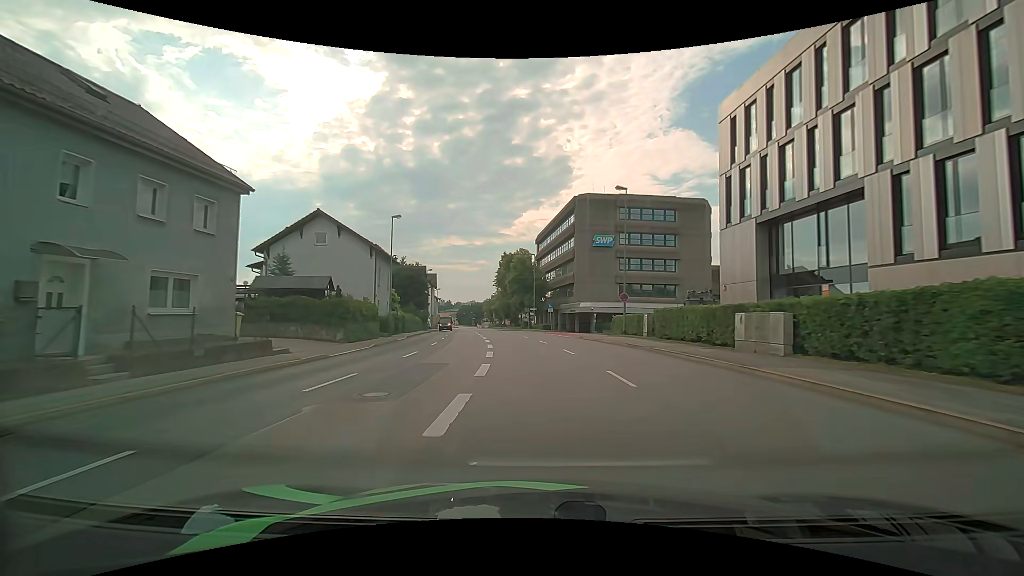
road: primary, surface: asphalt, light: Day
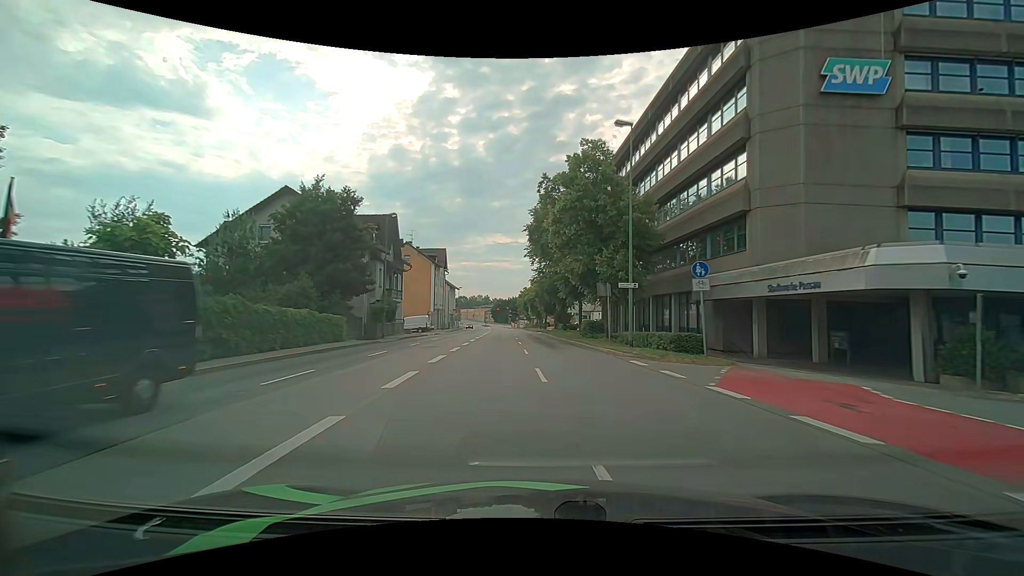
(-2.7, +43.8) m; -5°
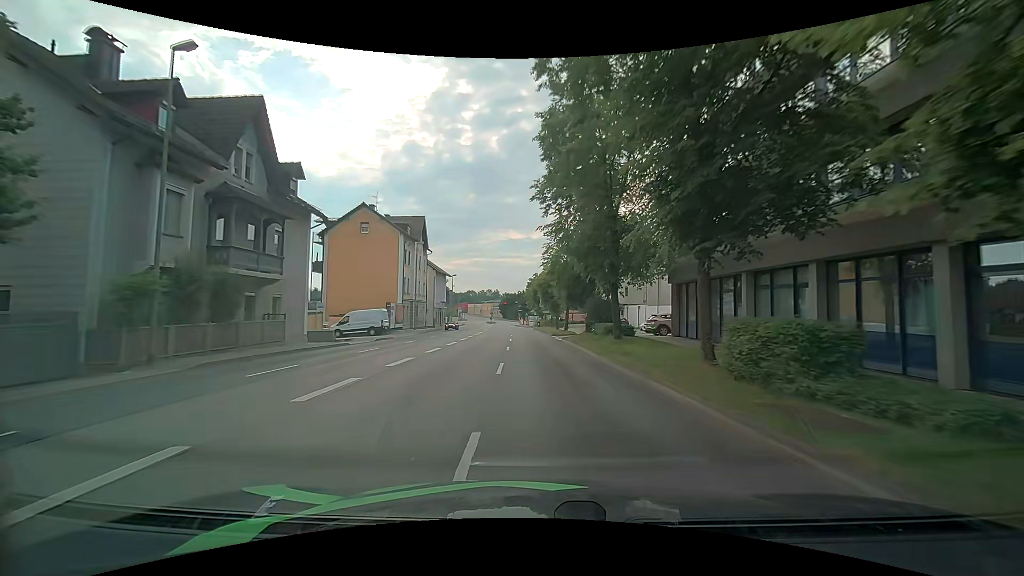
(-0.2, +25.7) m; -1°
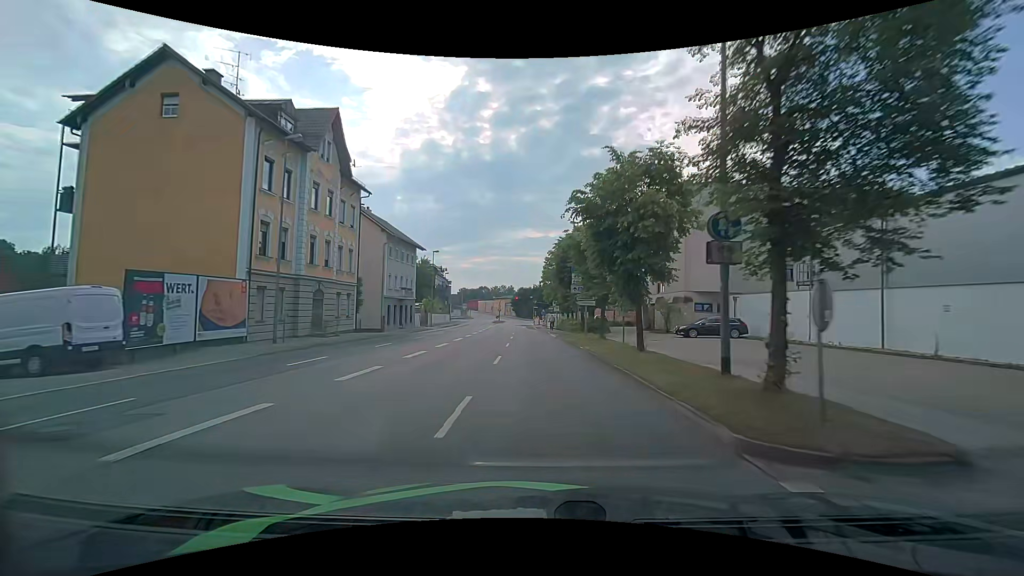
(-1.0, +33.4) m; -2°
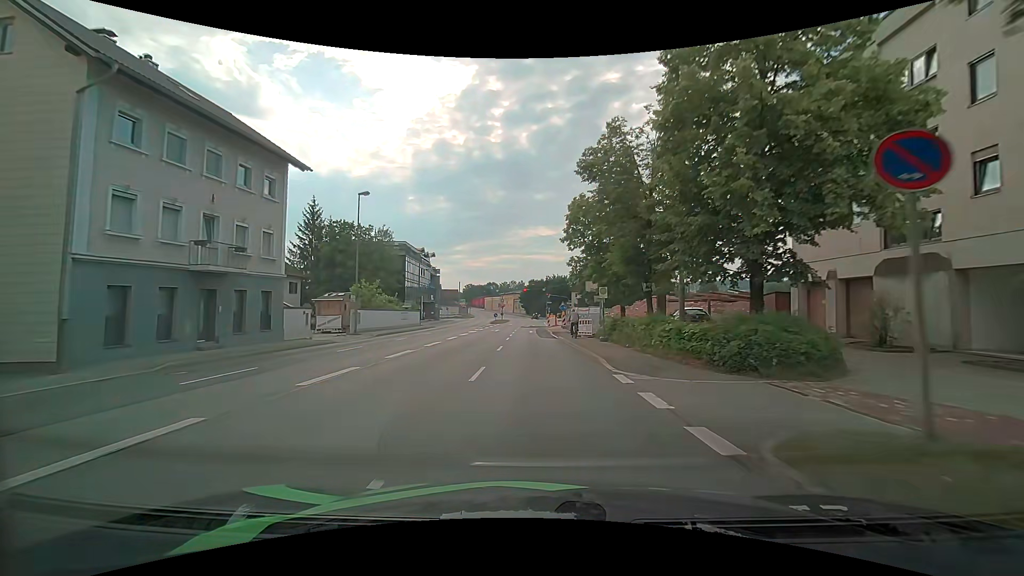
(-0.5, +31.4) m; -1°
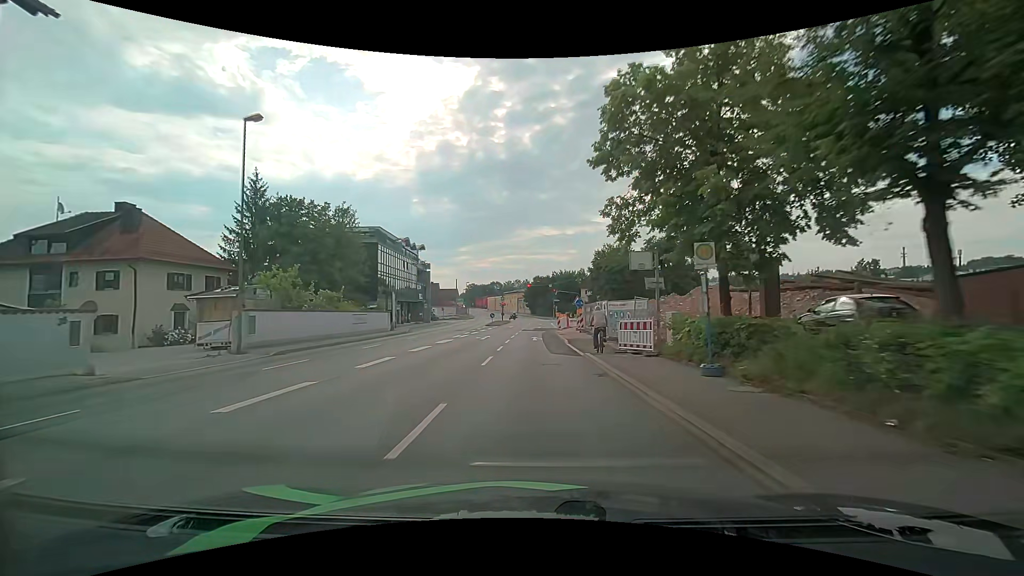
(-0.1, +14.4) m; -1°
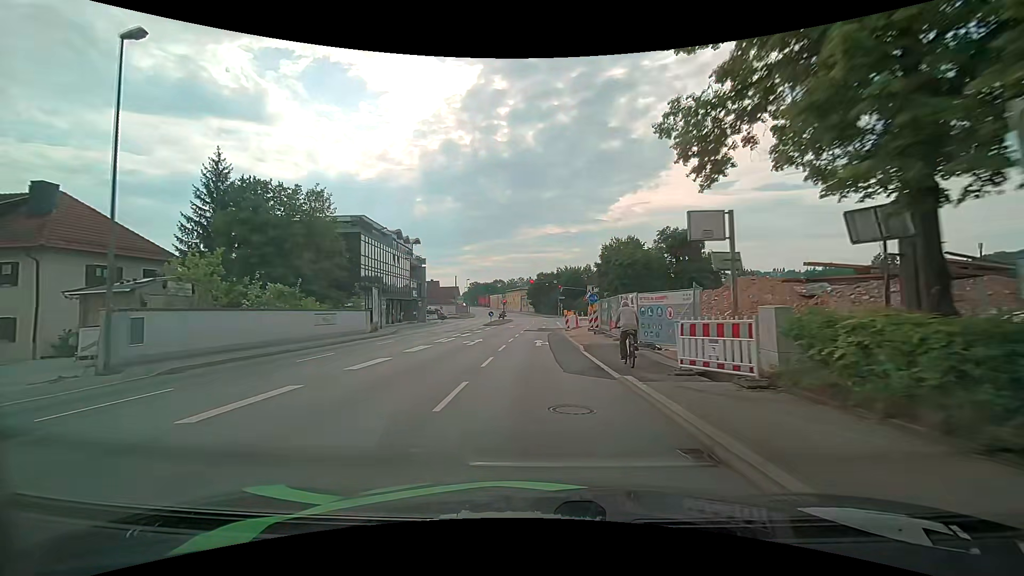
(0.0, +6.7) m; 0°
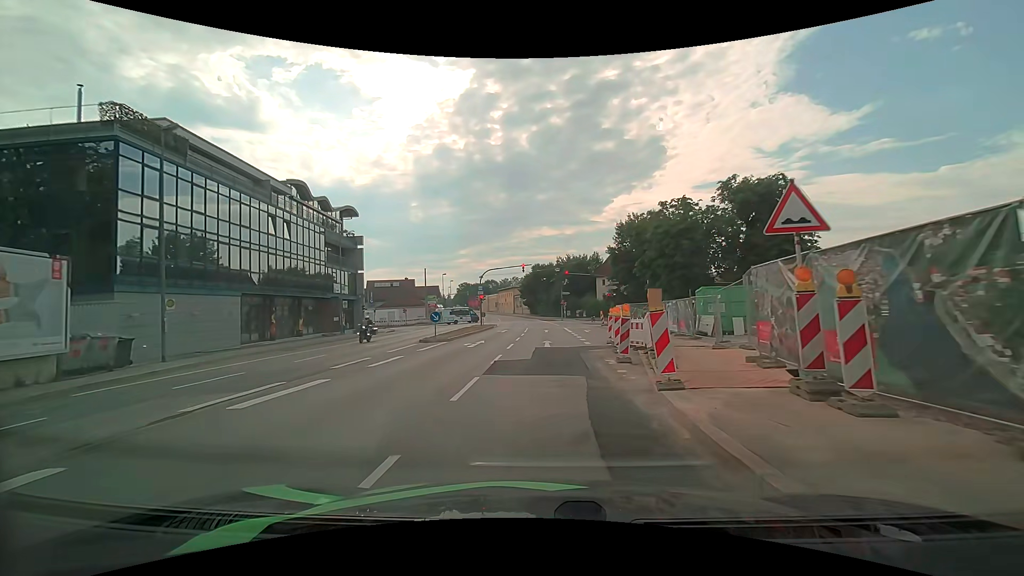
(+0.1, +28.8) m; +1°
(0, +10) (0, +20) (+1, +30) (+1, +40) (+1, +50) (0, +60) (0, +70) (-1, +80) (-2, +90) (-3, +100) m
